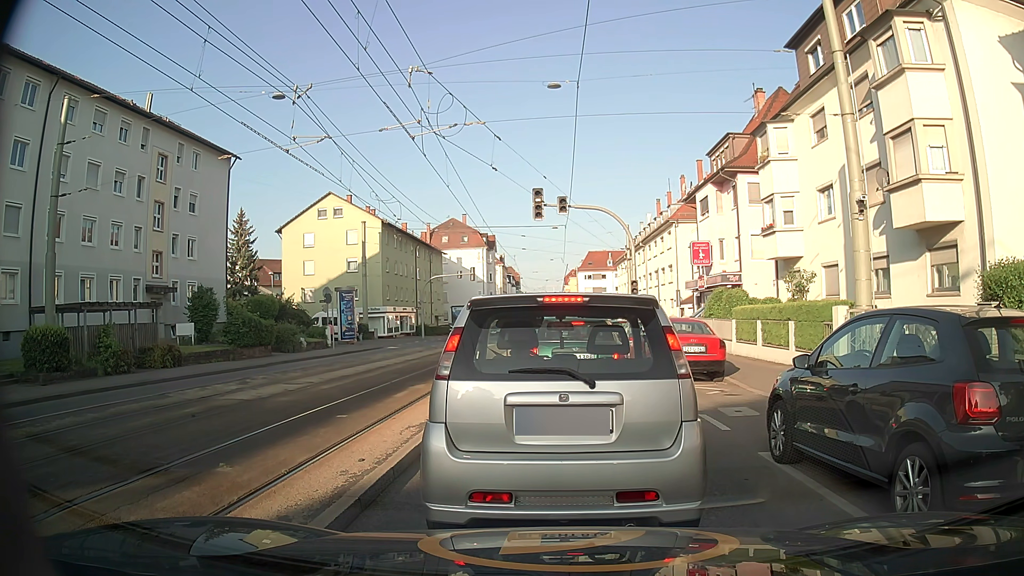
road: secondary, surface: asphalt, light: Day
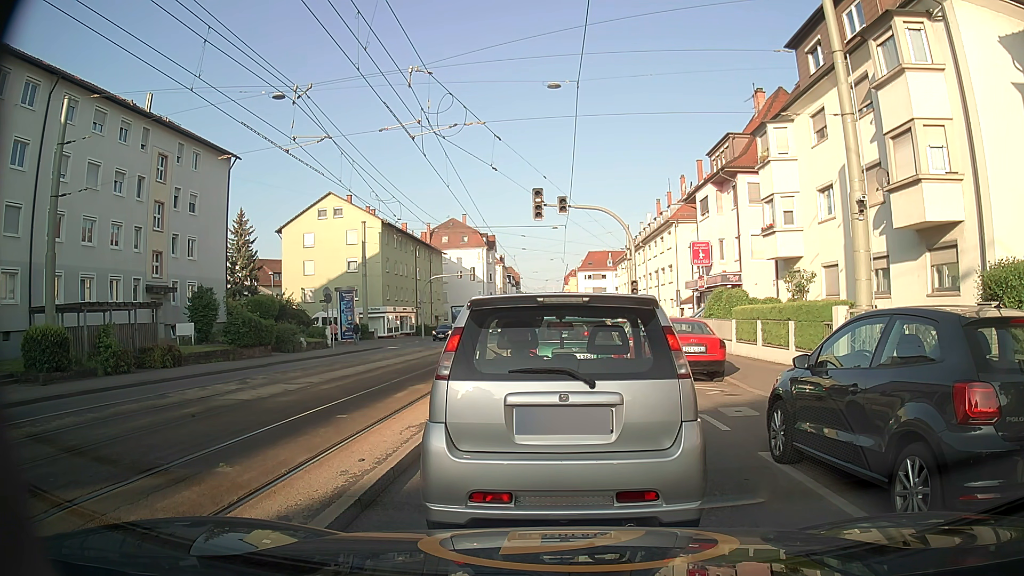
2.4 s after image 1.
(0.0, 0.0) m; 0°
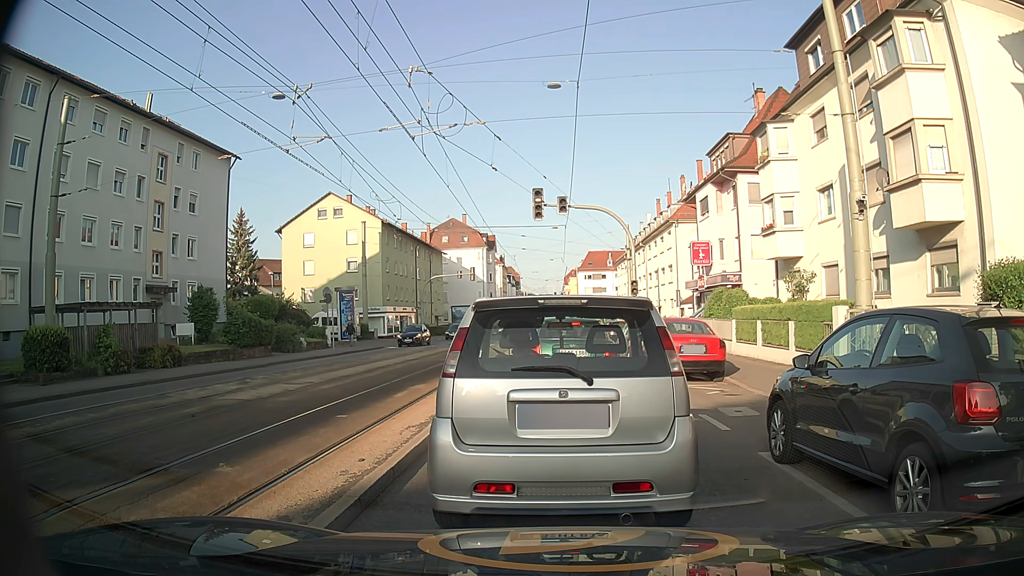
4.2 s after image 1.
(0.0, 0.0) m; 0°
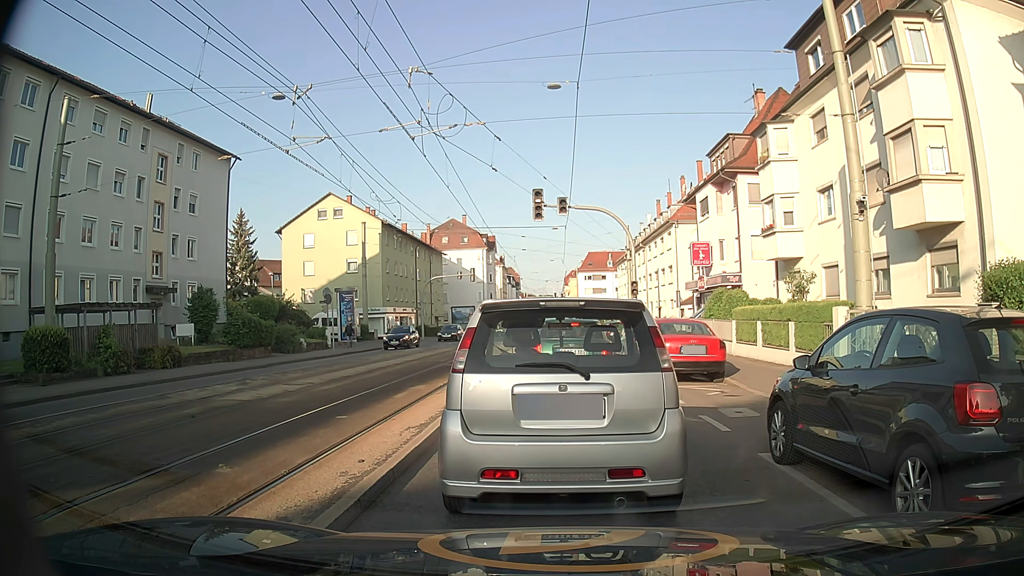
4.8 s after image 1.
(0.0, 0.0) m; 0°
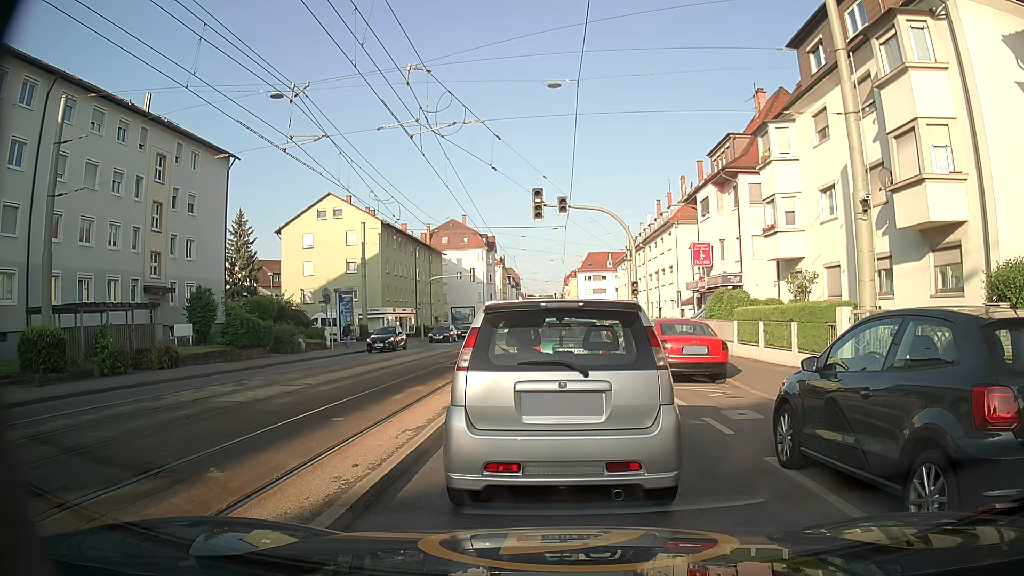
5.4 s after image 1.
(0.0, +0.2) m; 0°
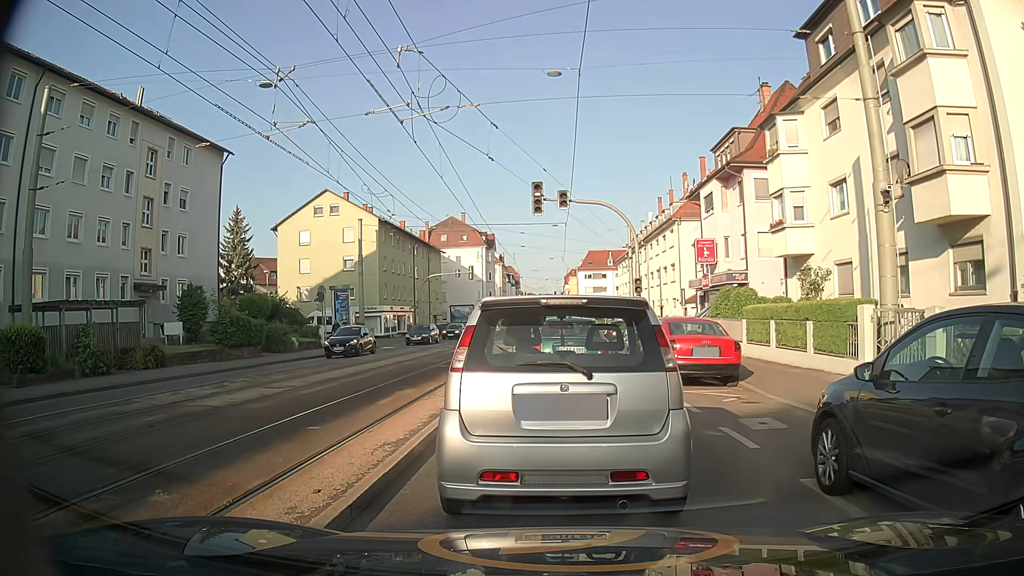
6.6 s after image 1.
(0.0, +1.1) m; 0°
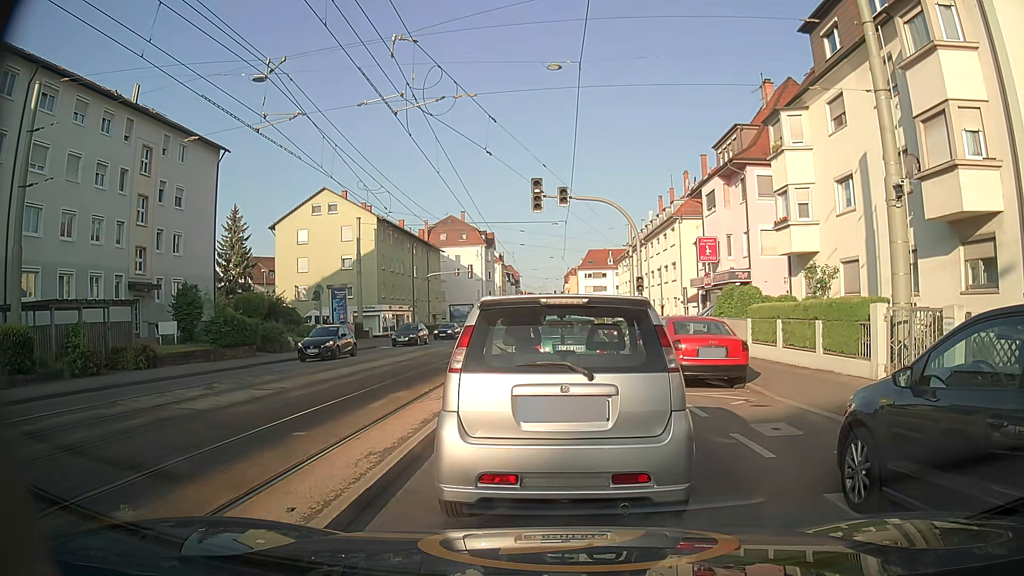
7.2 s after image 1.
(0.0, +0.5) m; 0°
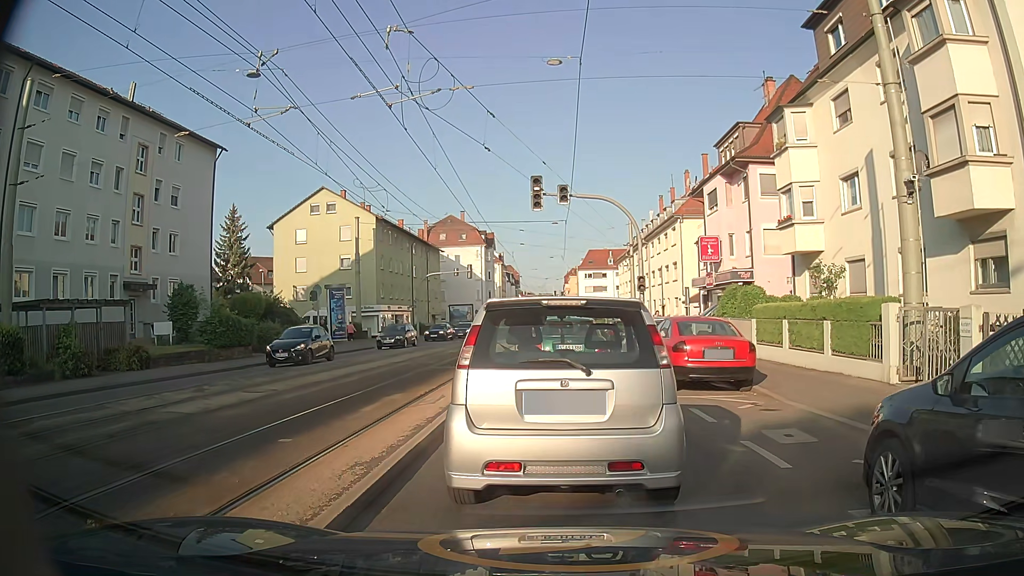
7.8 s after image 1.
(0.0, +0.5) m; 0°
